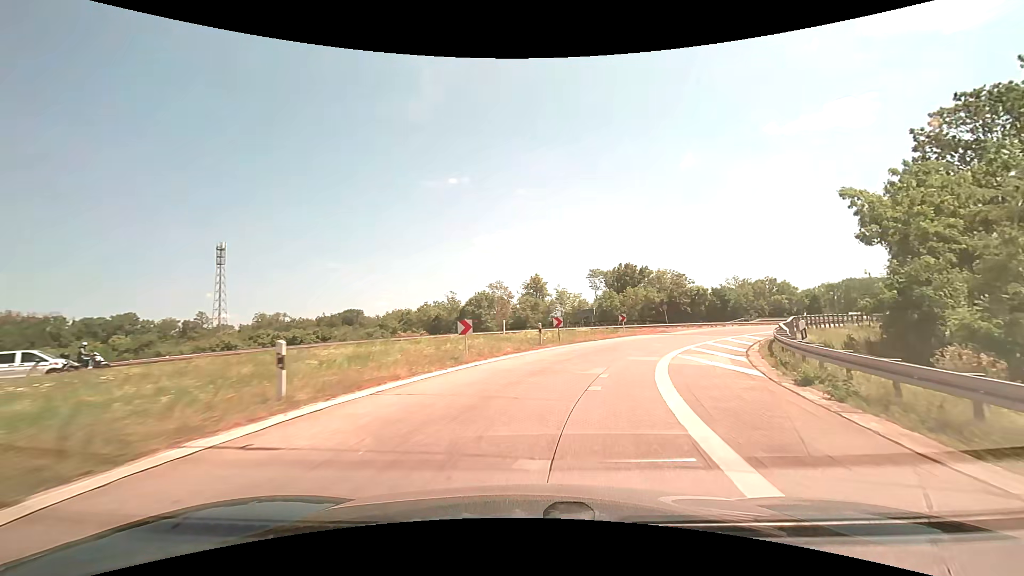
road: motorway_link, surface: asphalt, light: Day
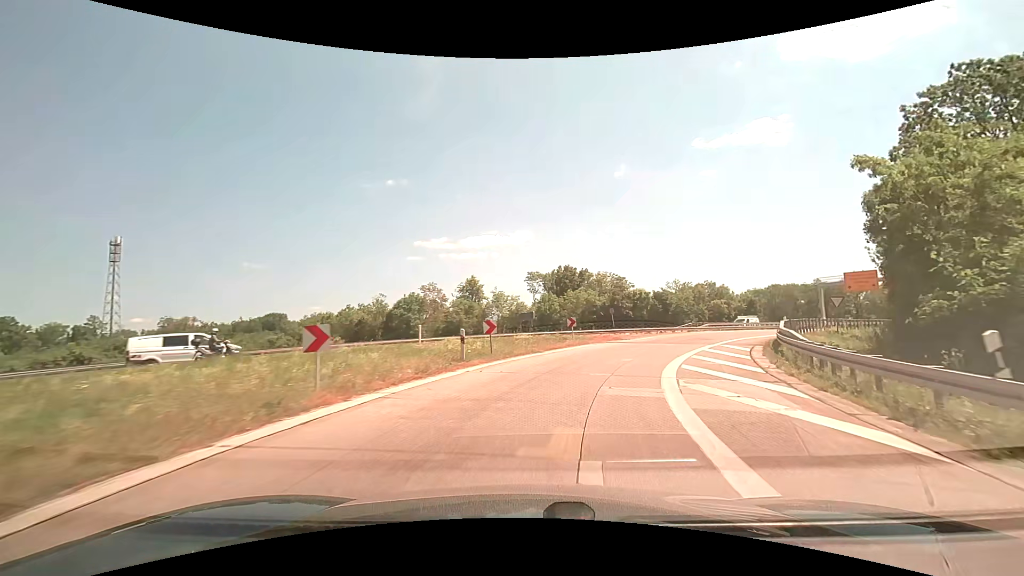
(+0.5, +7.5) m; +7°
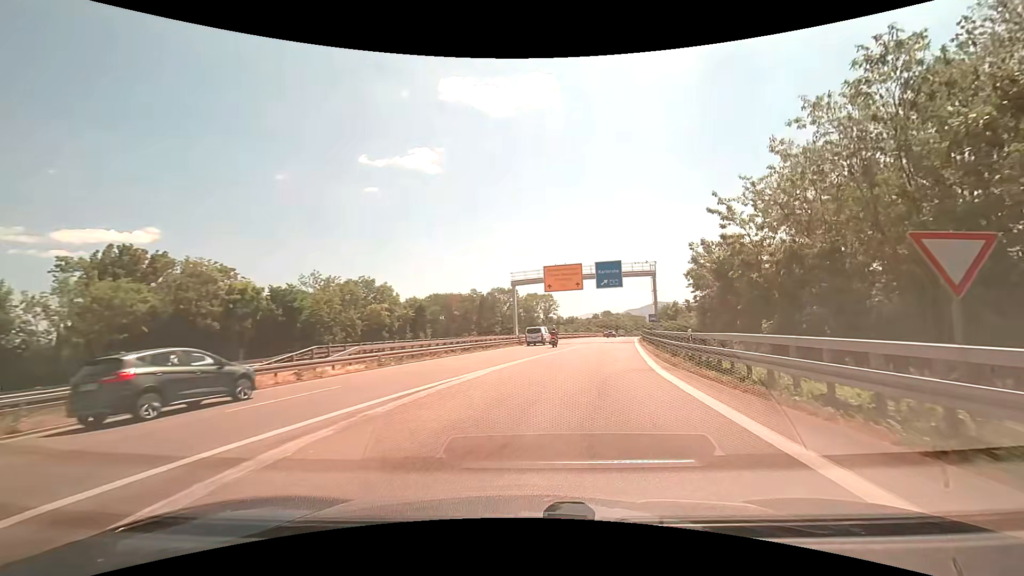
(+12.5, +36.1) m; +38°
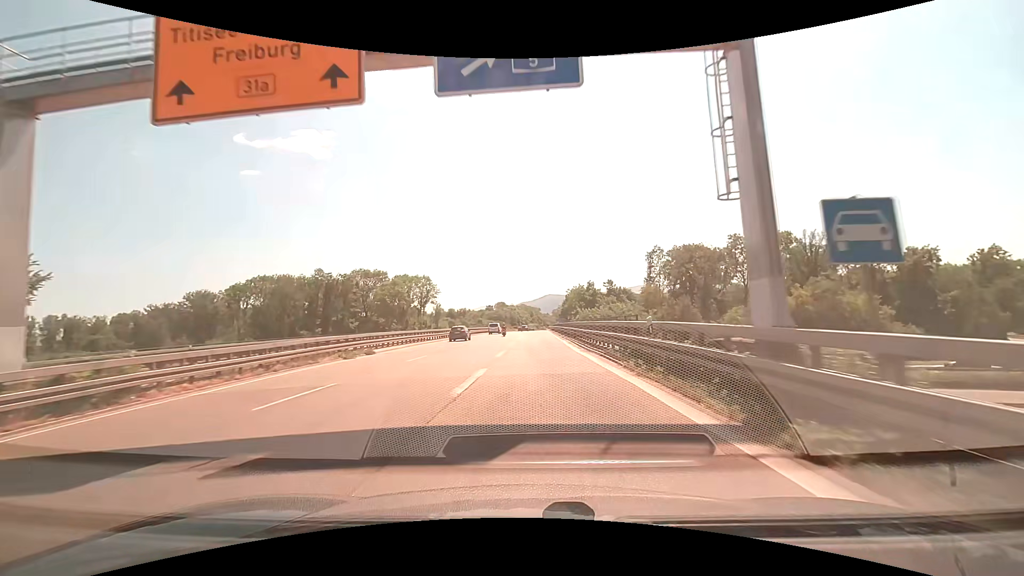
(+7.4, +47.0) m; +12°
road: trunk
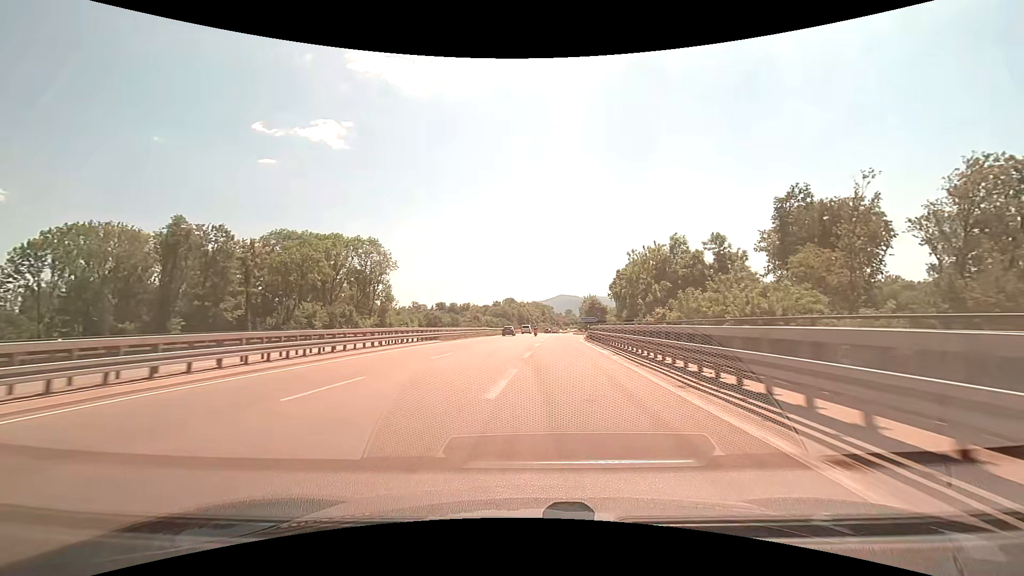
(+0.4, +61.0) m; -1°
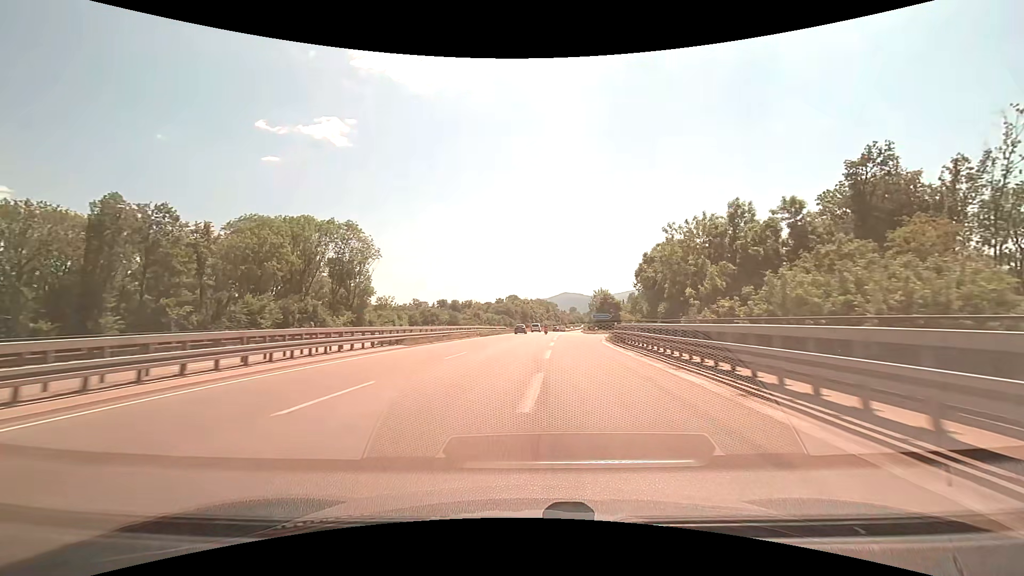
(-0.1, +13.5) m; 0°
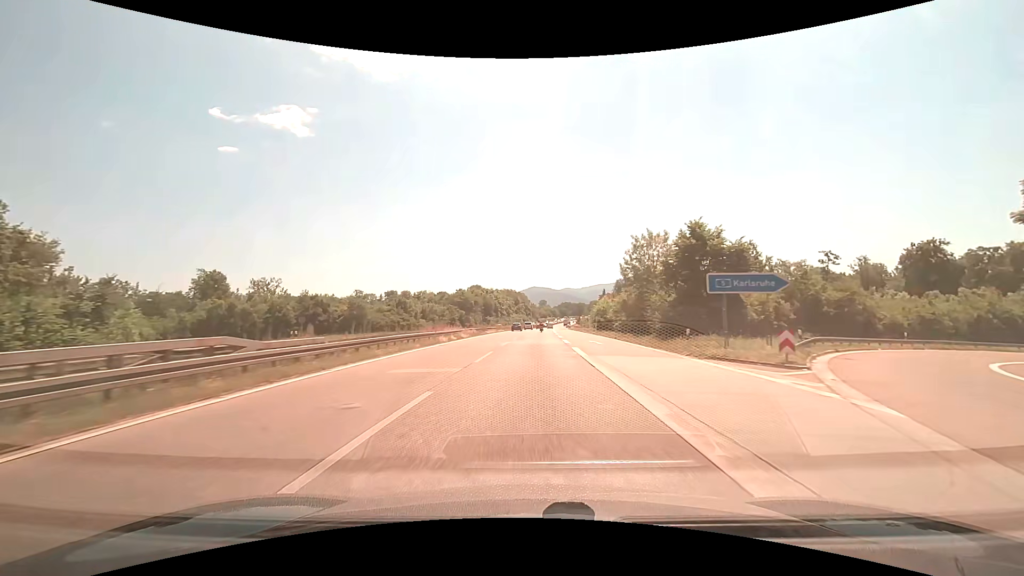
(+2.3, +72.4) m; +4°
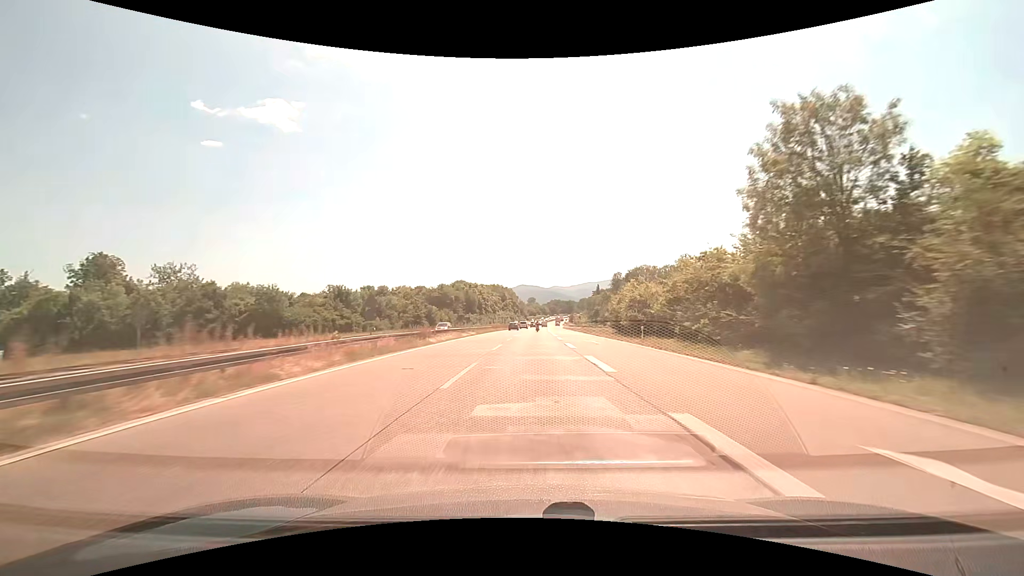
(+0.2, +30.3) m; +1°
(0, +10) (0, +20) (0, +30) (0, +40) (+1, +50) (+1, +60) (+1, +70) (+1, +80) (+2, +90) (+2, +100) m
